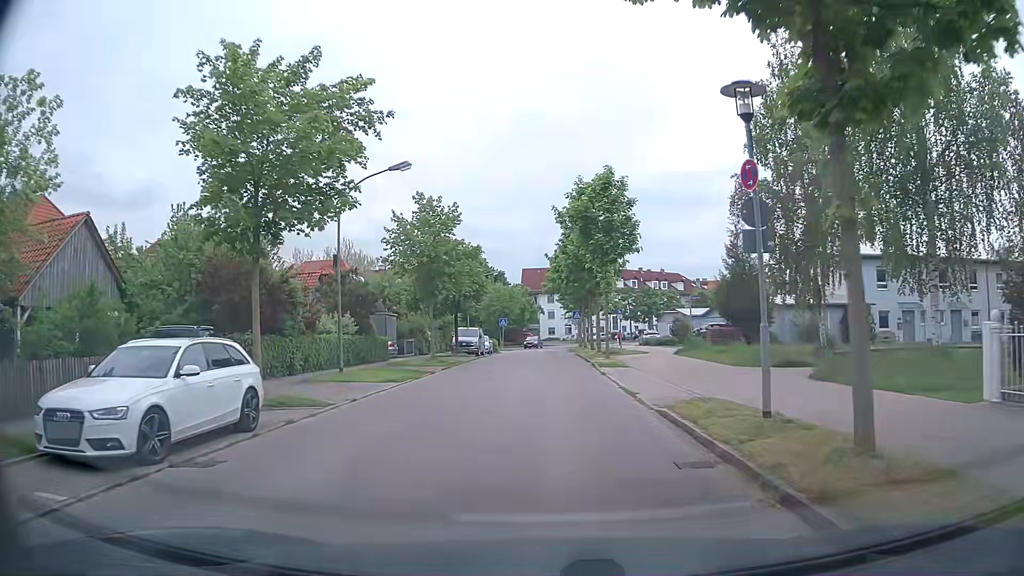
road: residential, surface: asphalt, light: Day
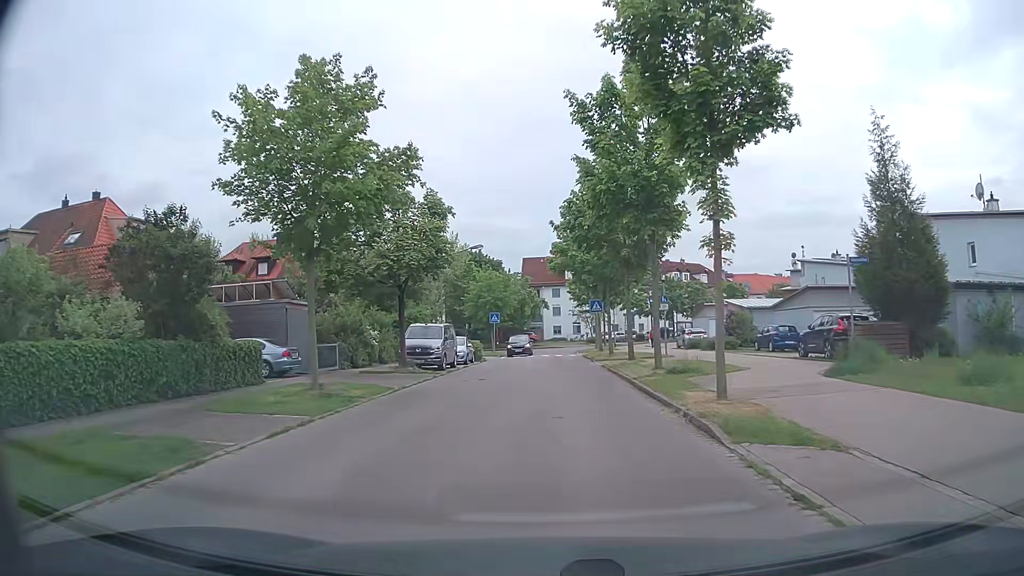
(-0.3, +17.9) m; -1°
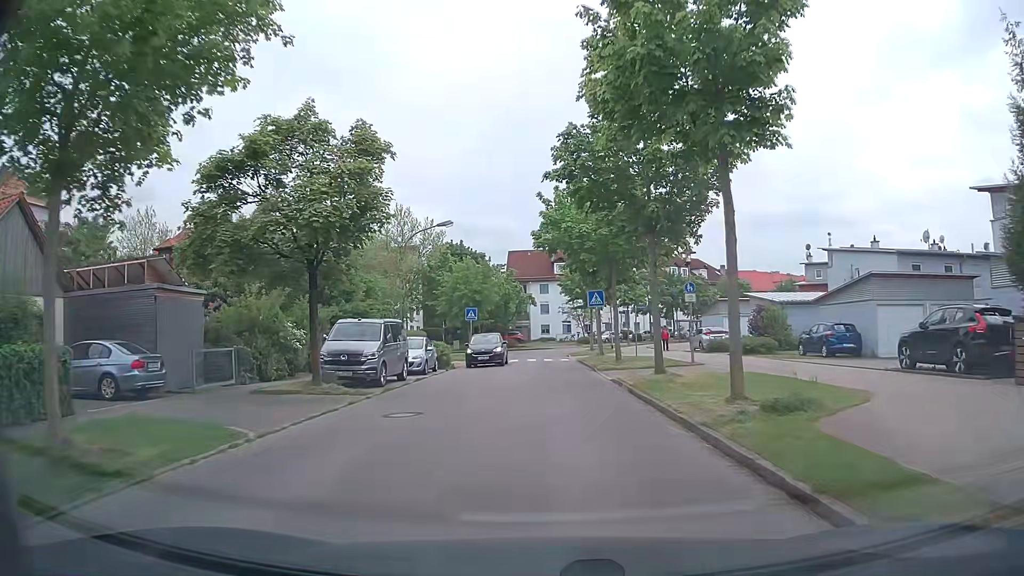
(+0.1, +8.9) m; +2°
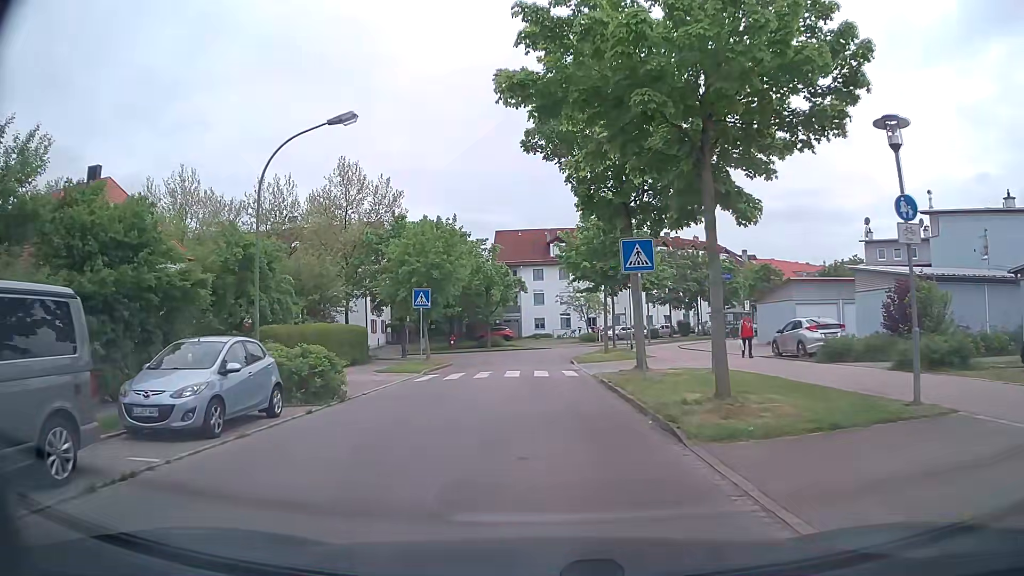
(+0.1, +16.6) m; 0°
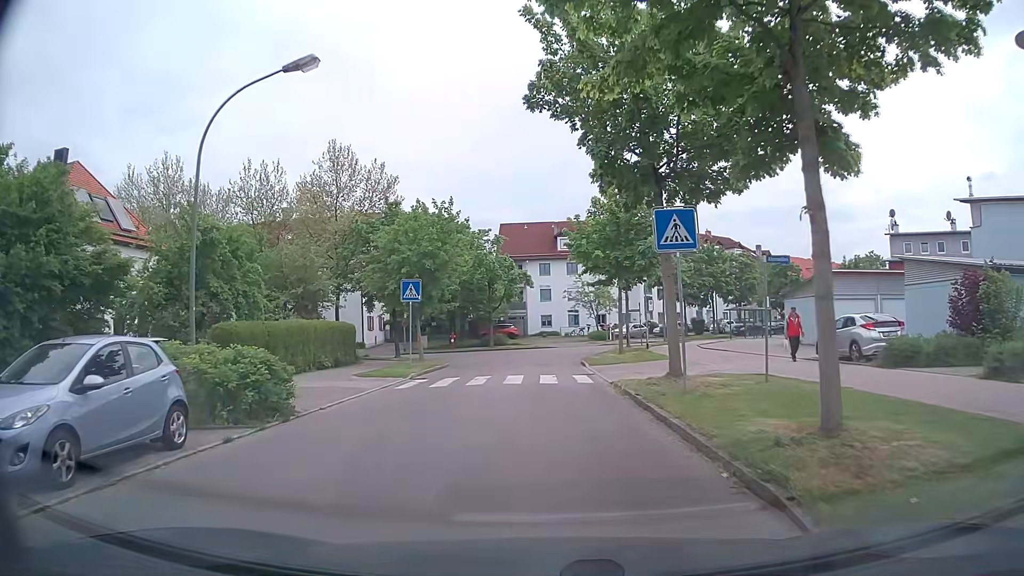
(0.0, +3.8) m; -1°
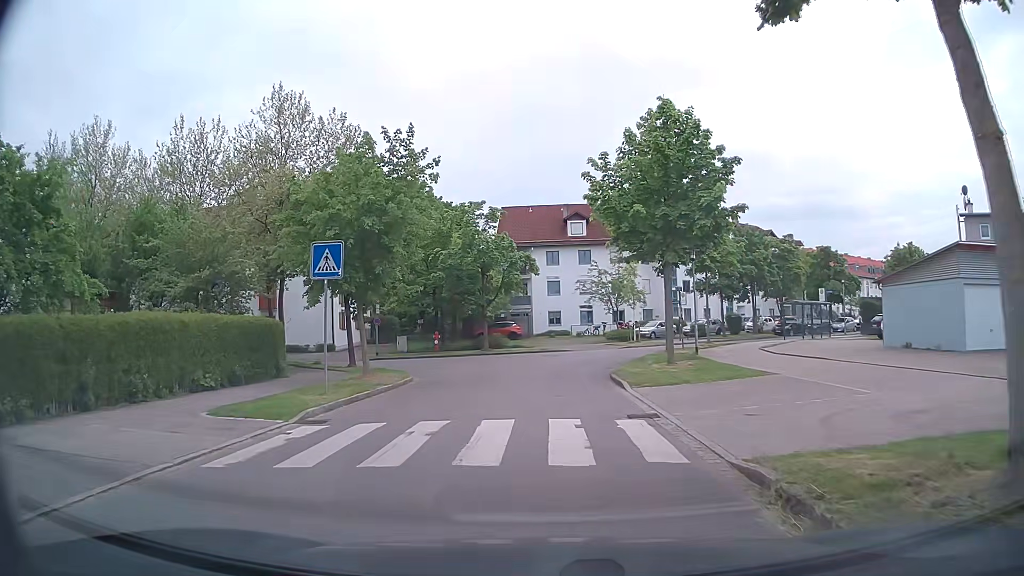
(0.0, +11.0) m; 0°
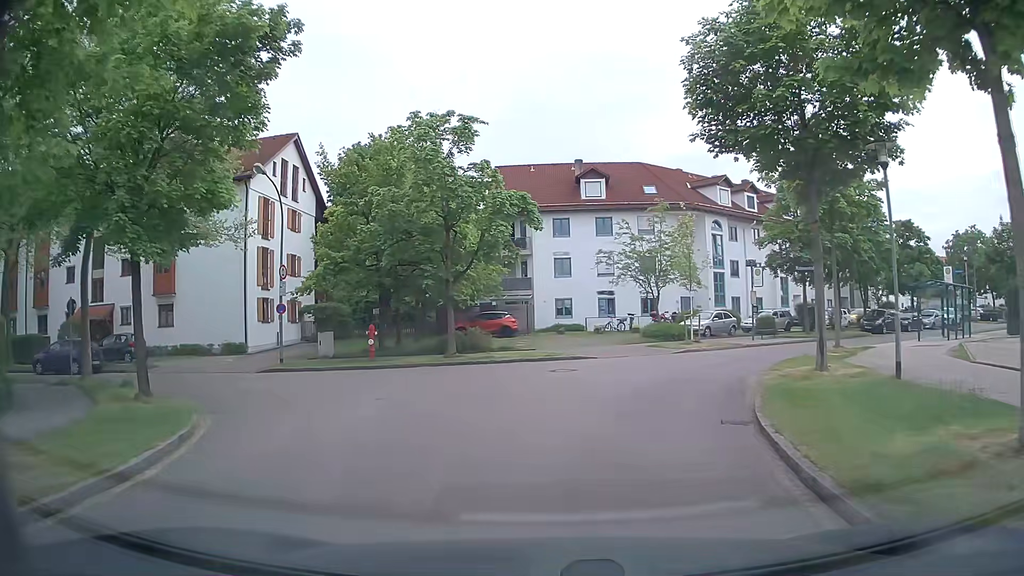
(0.0, +16.3) m; 0°
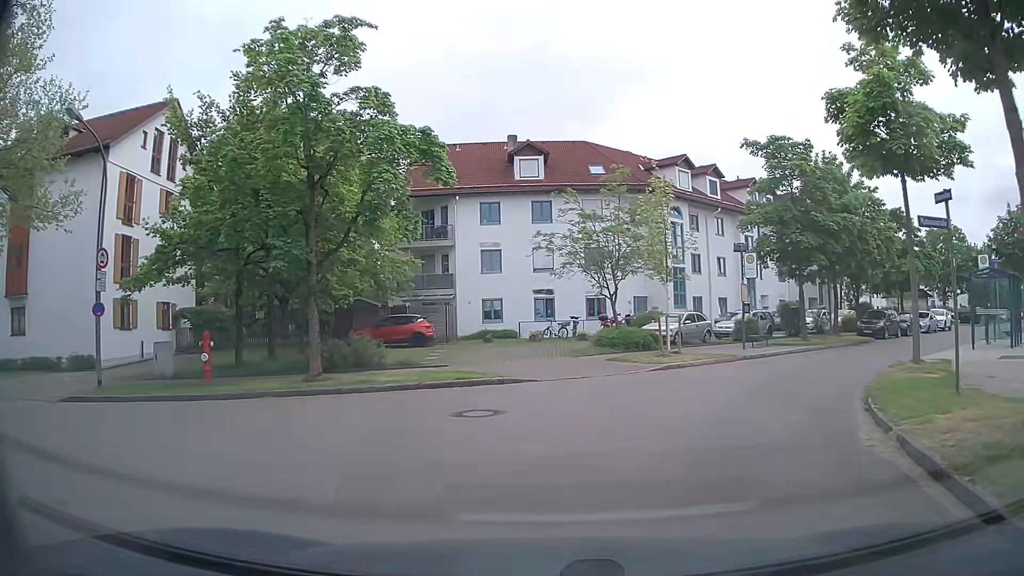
(+0.3, +8.3) m; +6°
(+1, +10) (+7, +18) (+14, +25) (+22, +32) (+29, +39) (+36, +45) (+43, +52) (+50, +59) (+58, +66) (+65, +73) m
